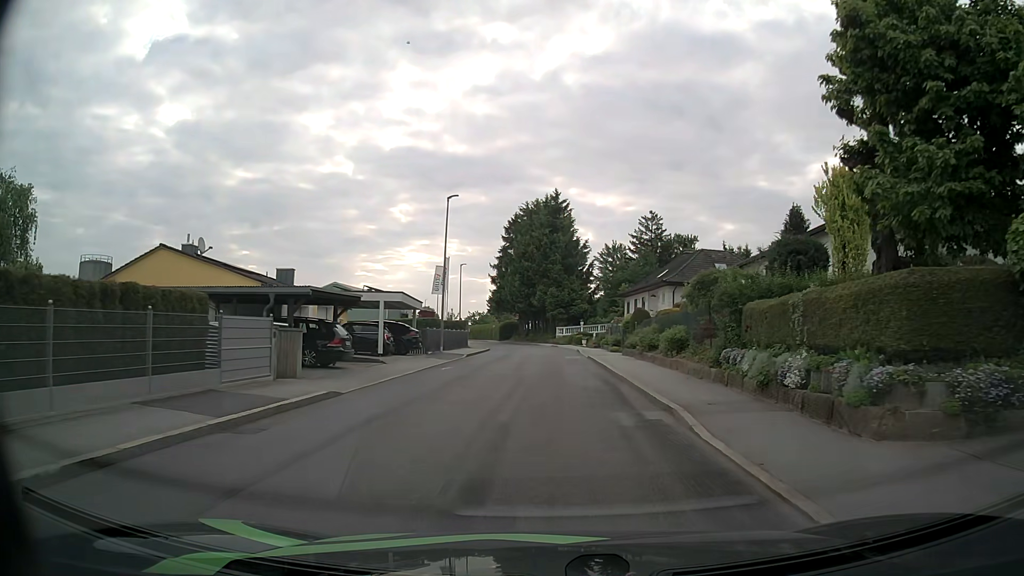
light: Day
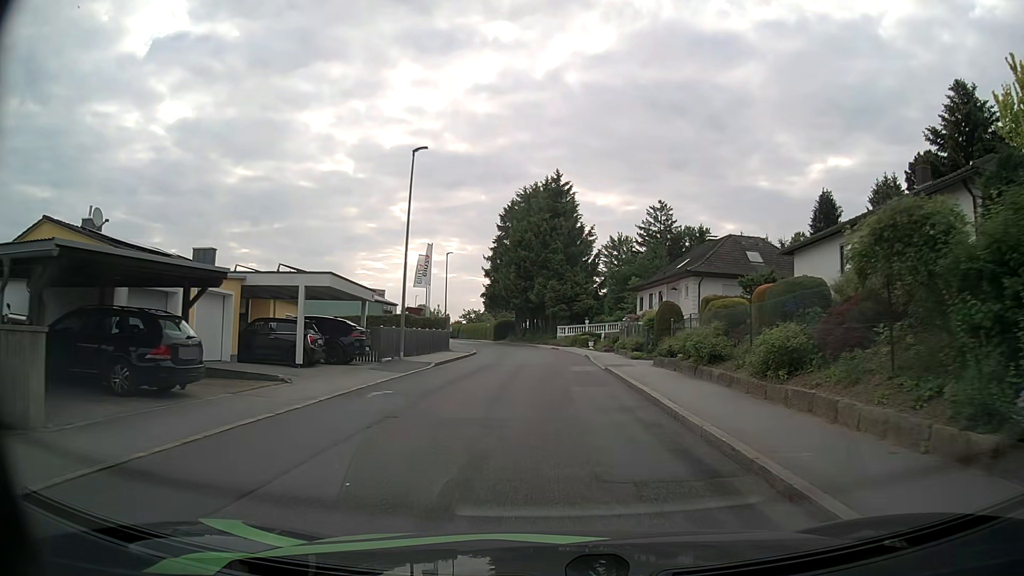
(0.0, +9.8) m; 0°
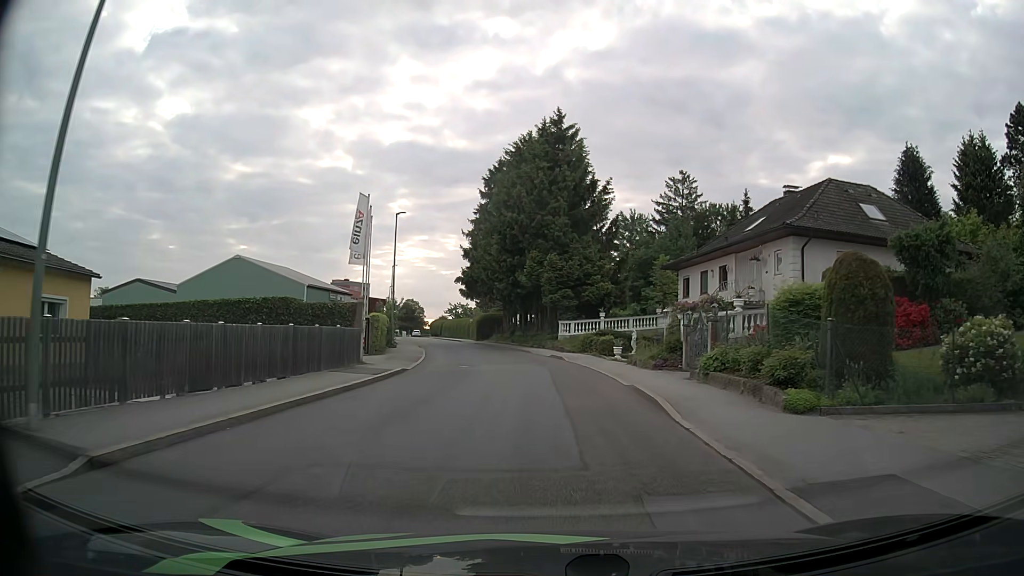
(+0.1, +20.0) m; 0°
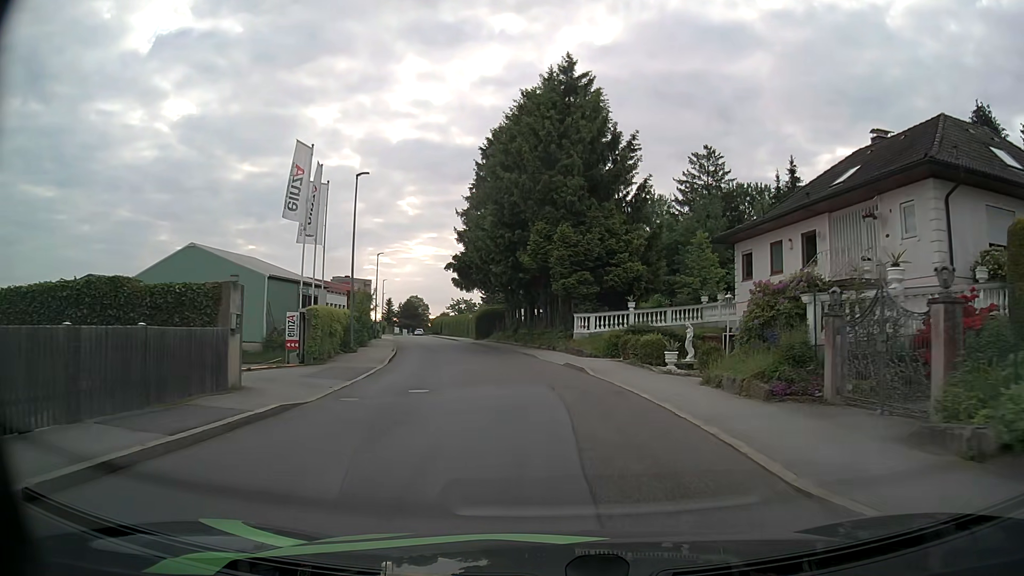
(+0.1, +10.6) m; 0°
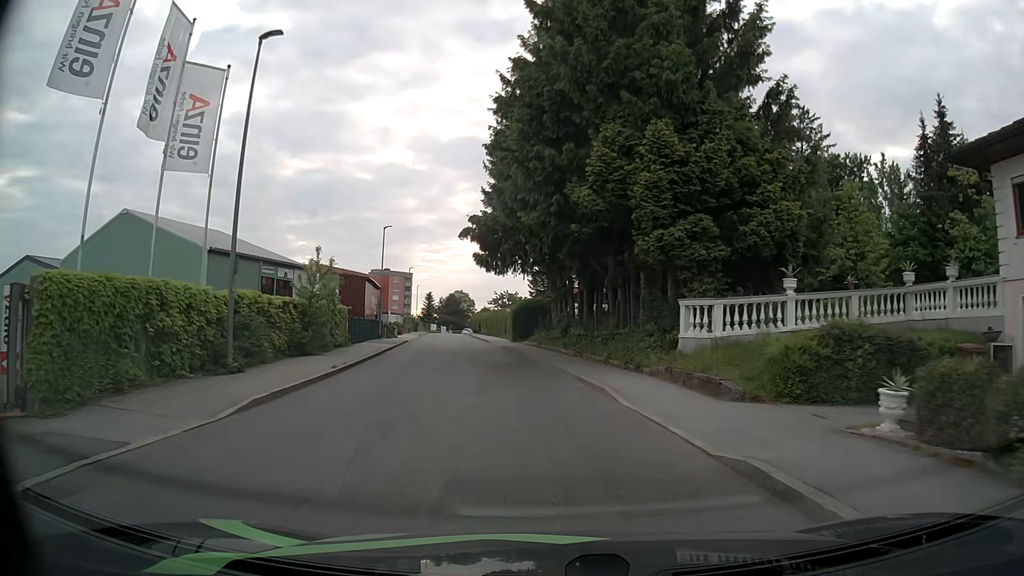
(-0.5, +16.1) m; -5°
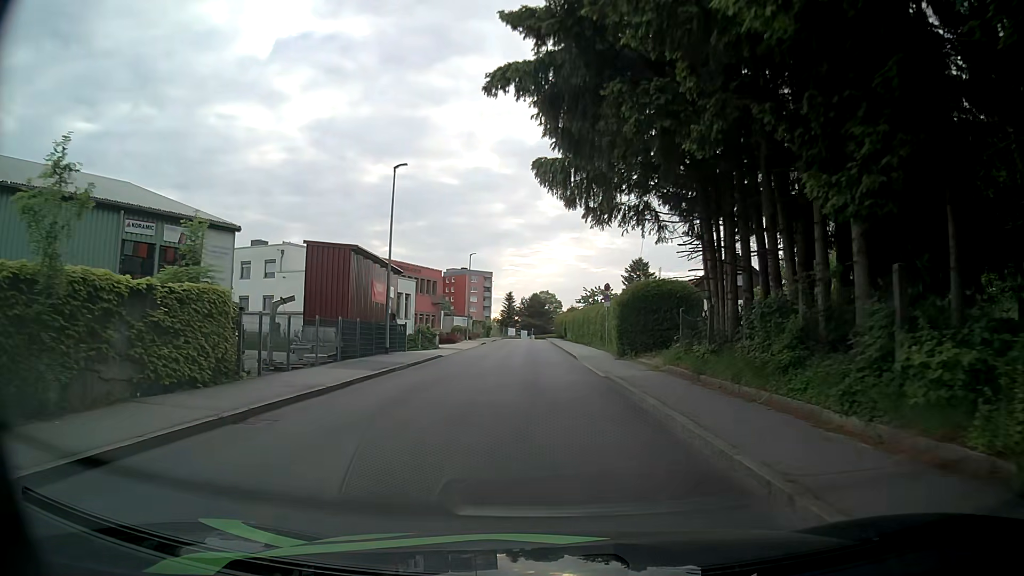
(-1.2, +20.8) m; -7°
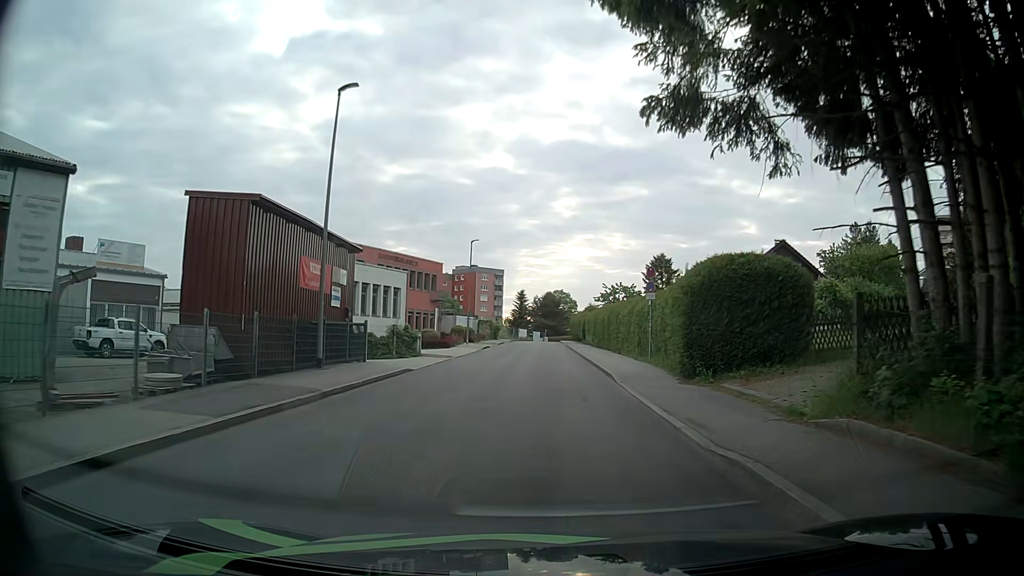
(-0.2, +10.3) m; -2°
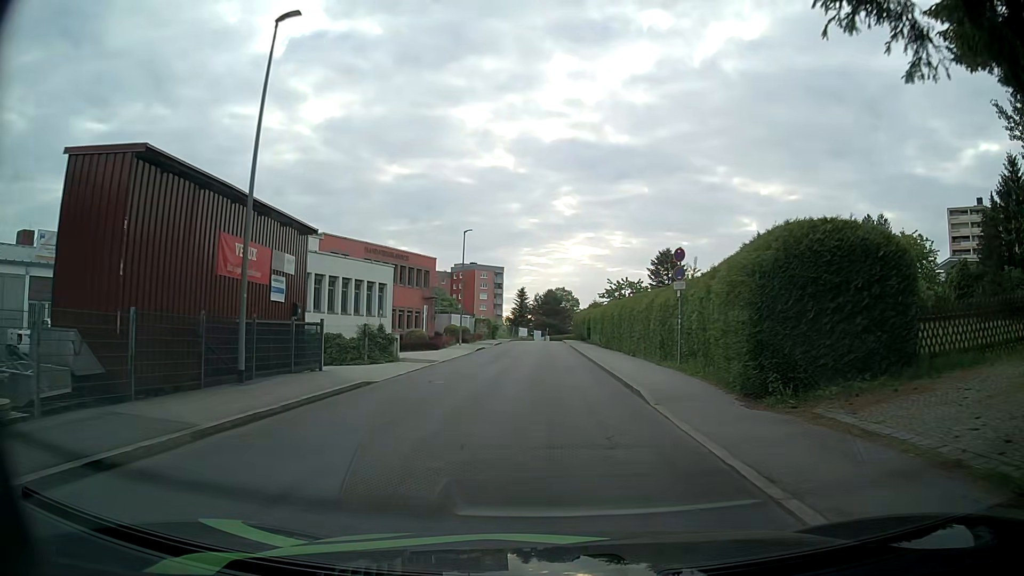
(0.0, +5.2) m; 0°
